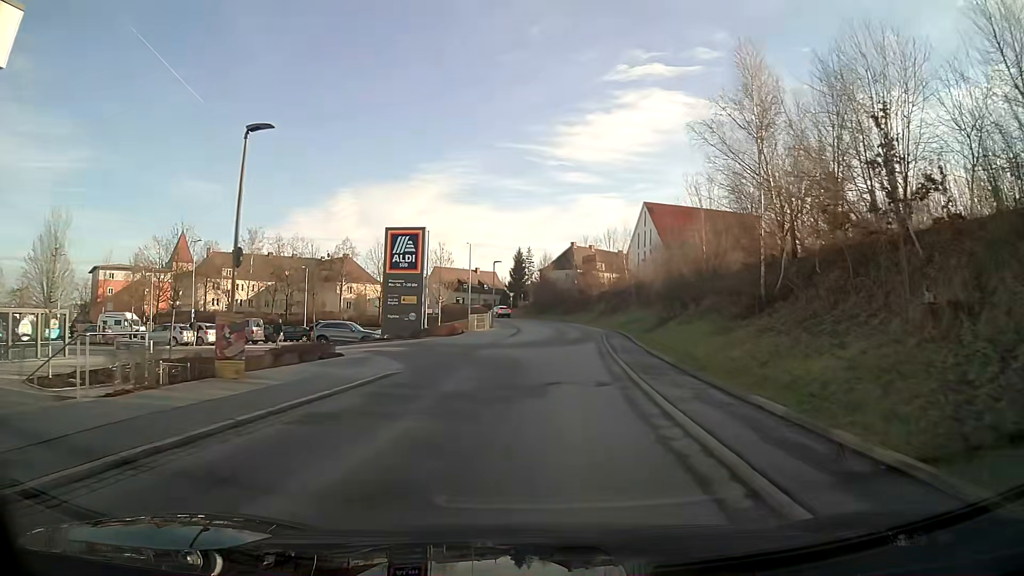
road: residential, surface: asphalt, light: Day
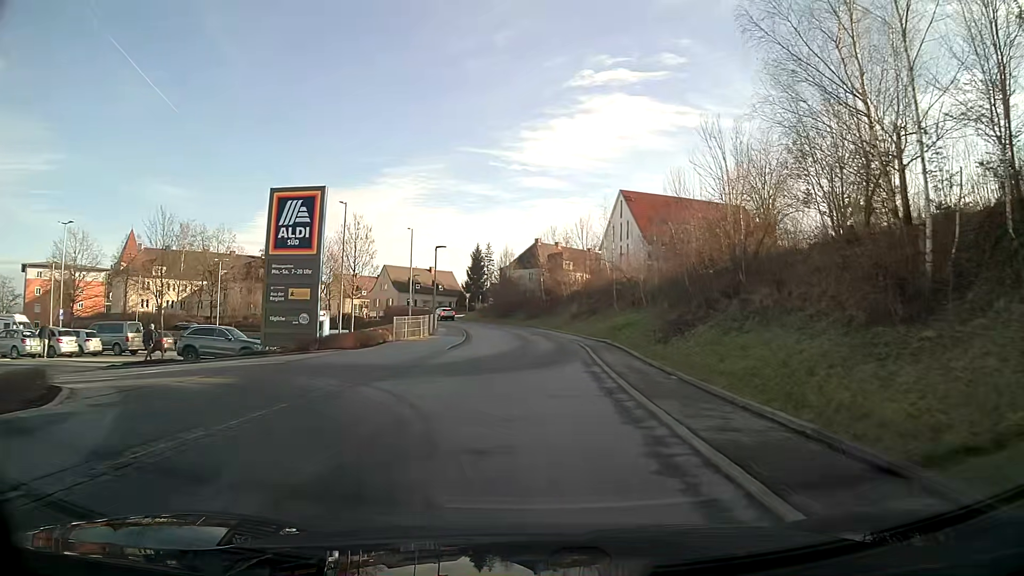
(+0.3, +12.8) m; +3°
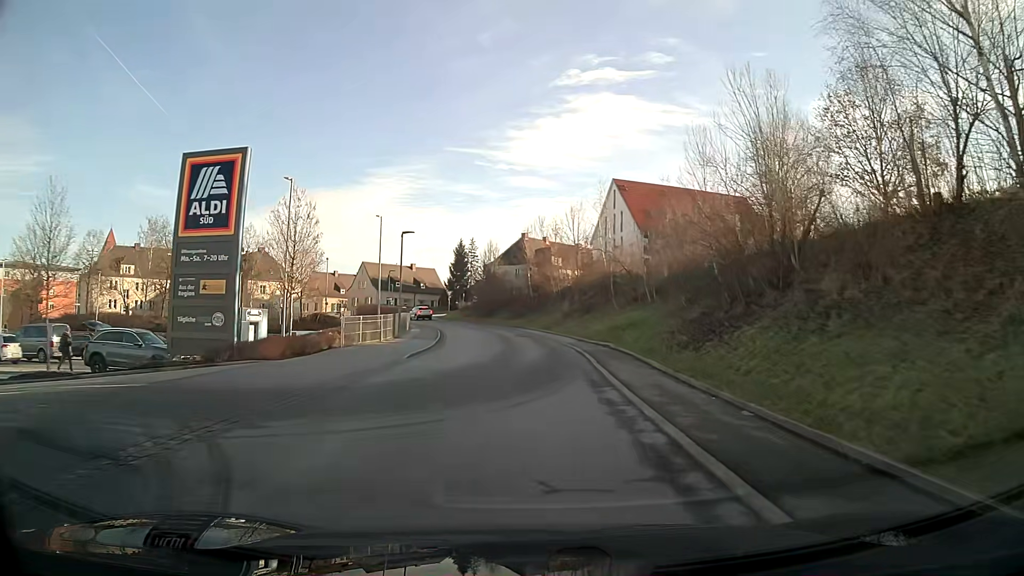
(+0.1, +6.3) m; +1°
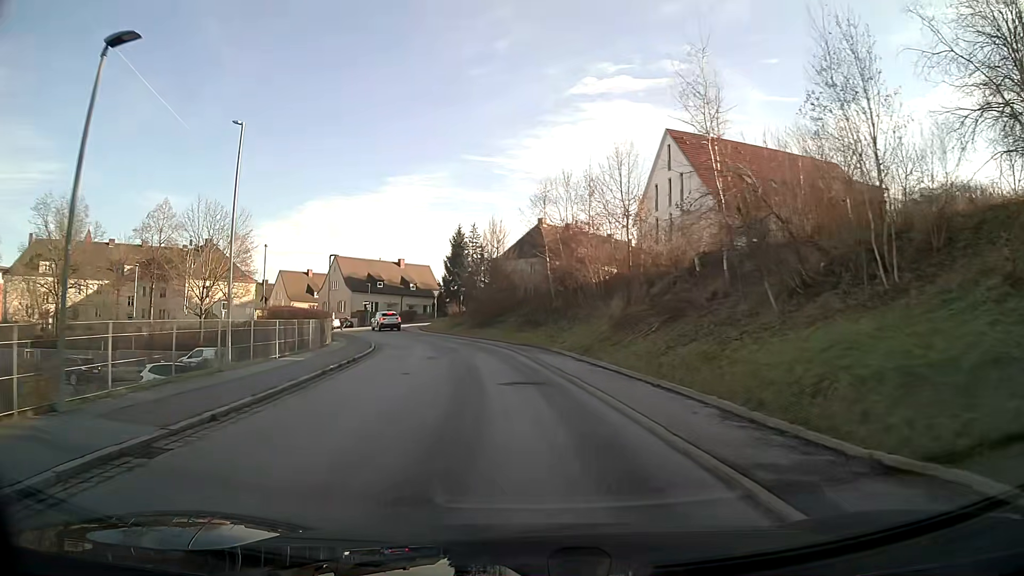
(-0.5, +24.6) m; -3°
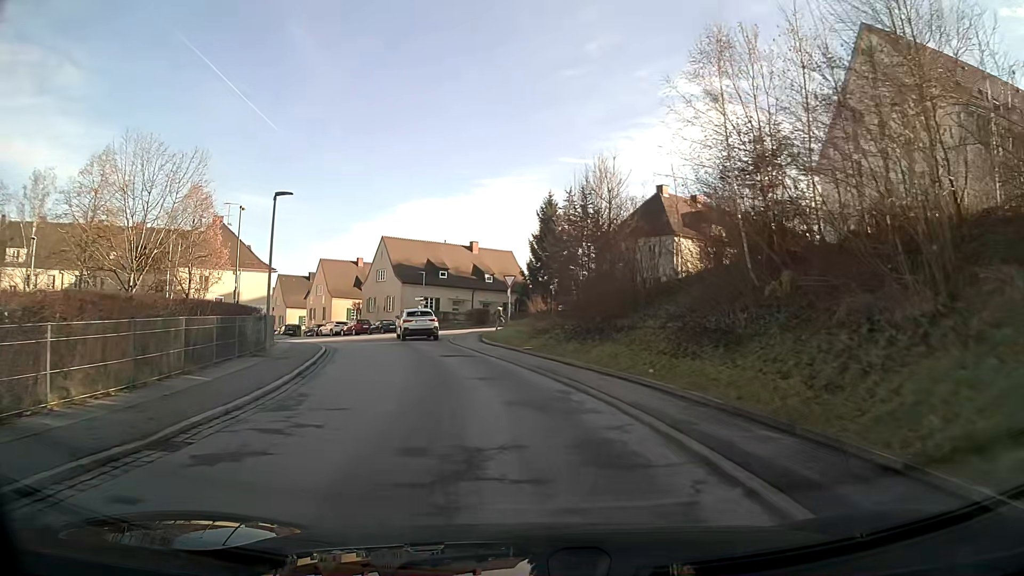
(-1.6, +22.6) m; -8°
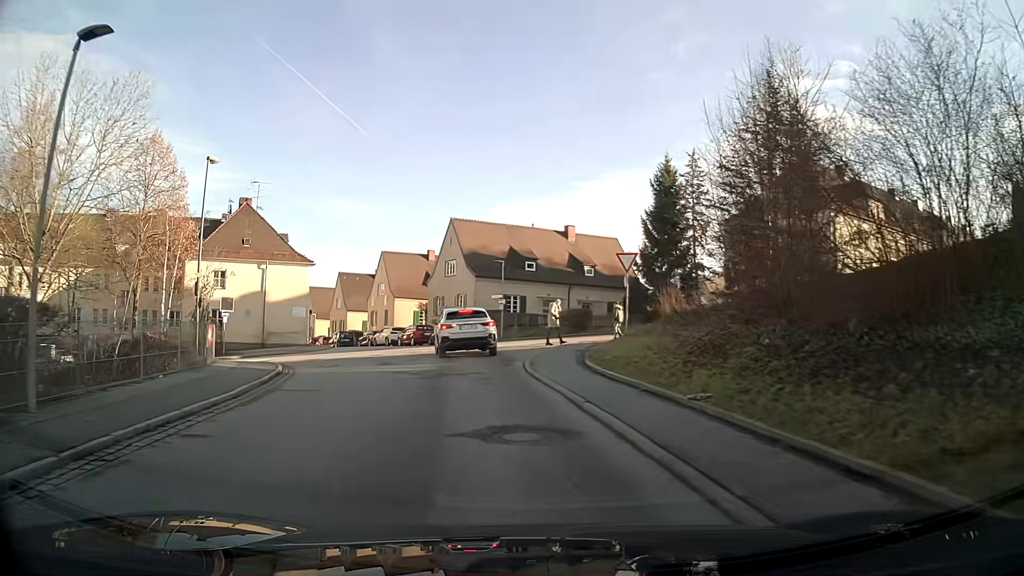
(-1.0, +14.1) m; -8°
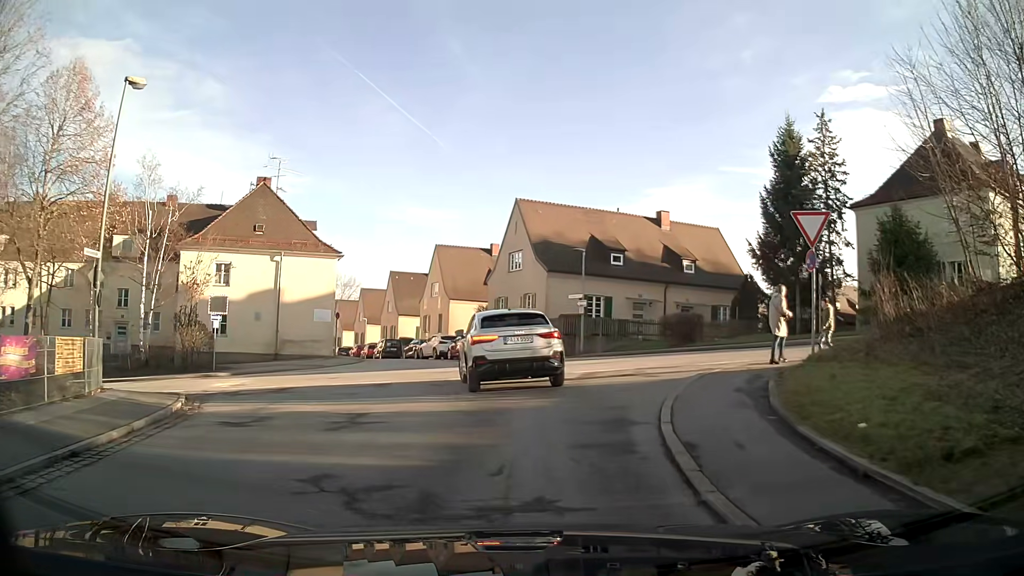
(-0.6, +10.2) m; -6°
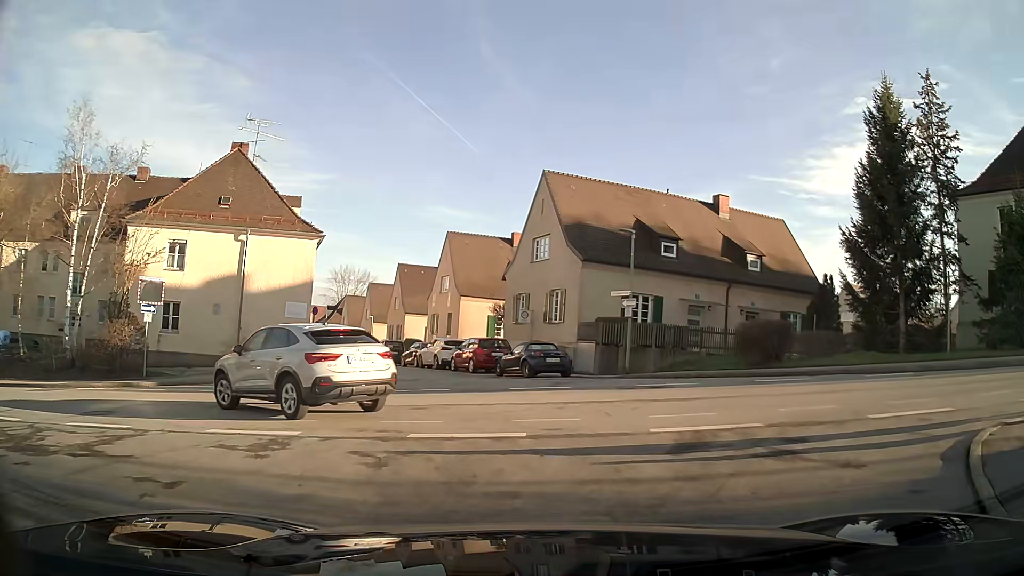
(-0.1, +8.1) m; -2°
(-1, +10) (-9, +16) (-19, +17) (-29, +19) (-39, +20) (-49, +21) (-59, +22) (-68, +23) (-78, +26) (-83, +34) m
